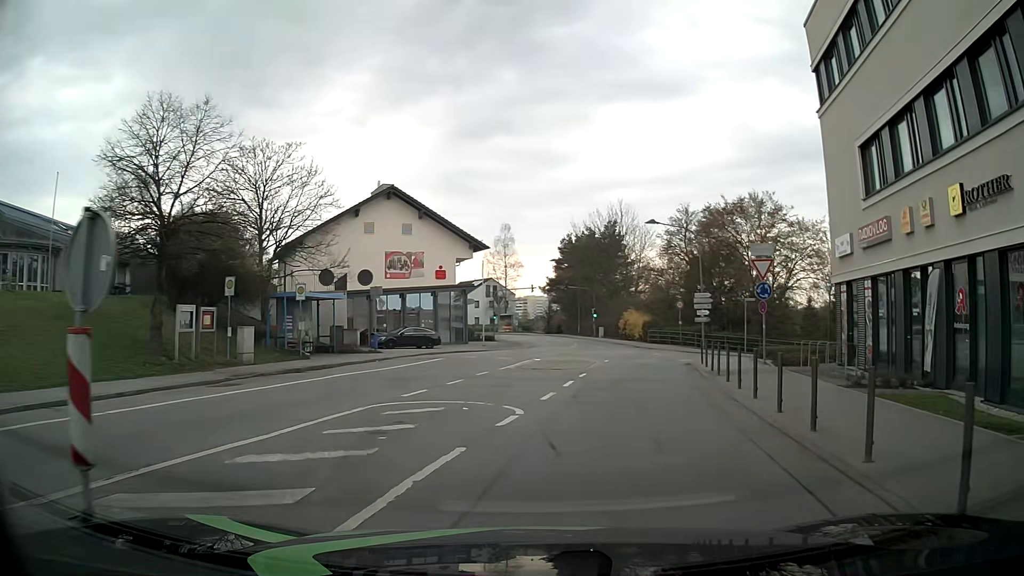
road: unclassified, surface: asphalt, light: Day
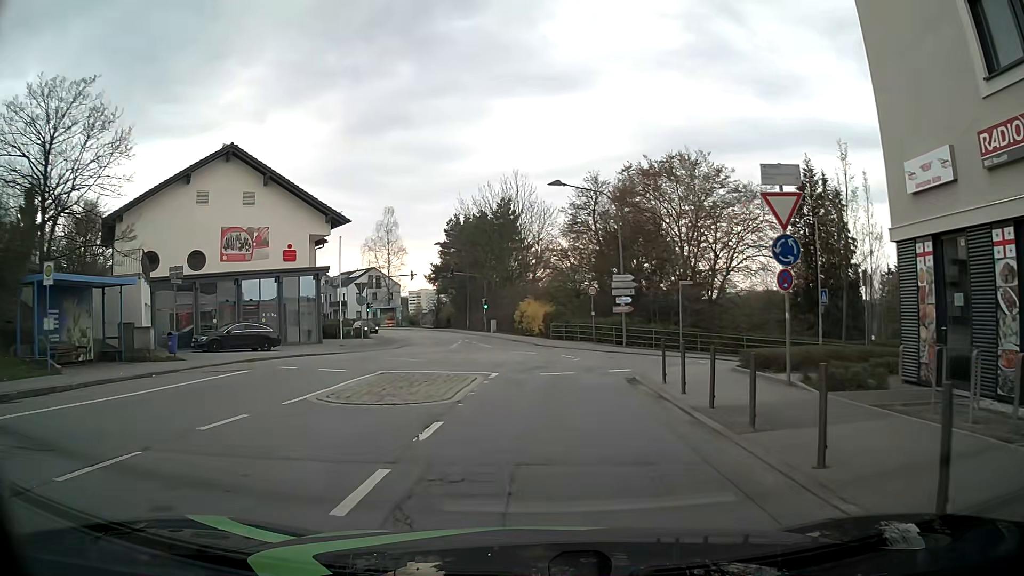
(+1.0, +10.8) m; +9°
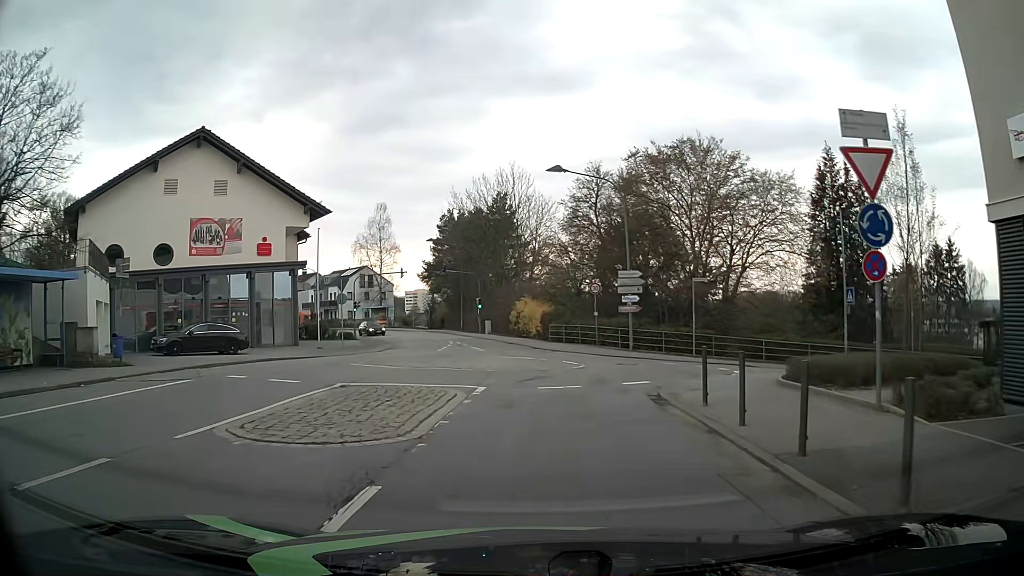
(0.0, +3.5) m; +1°
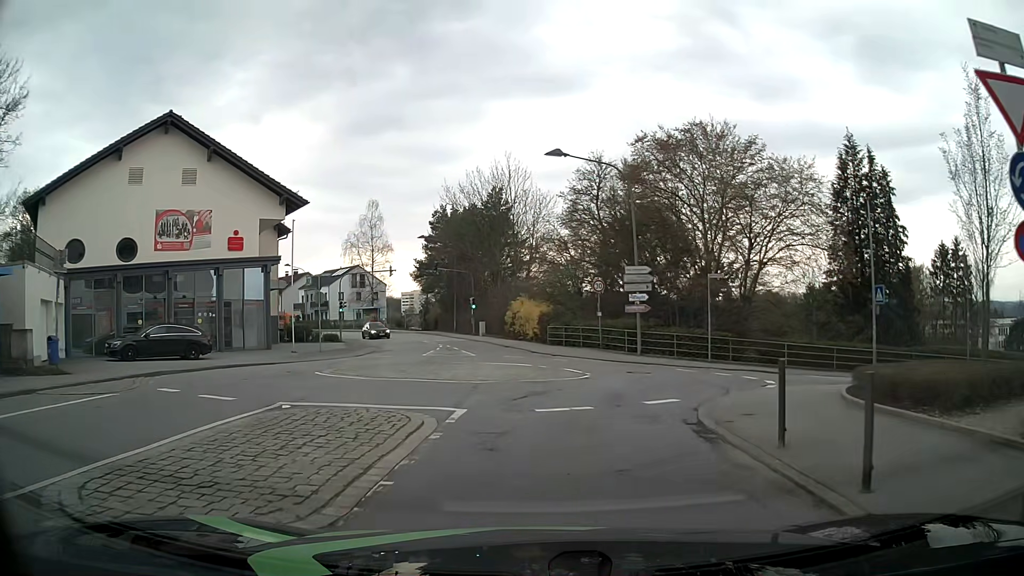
(0.0, +3.4) m; -1°
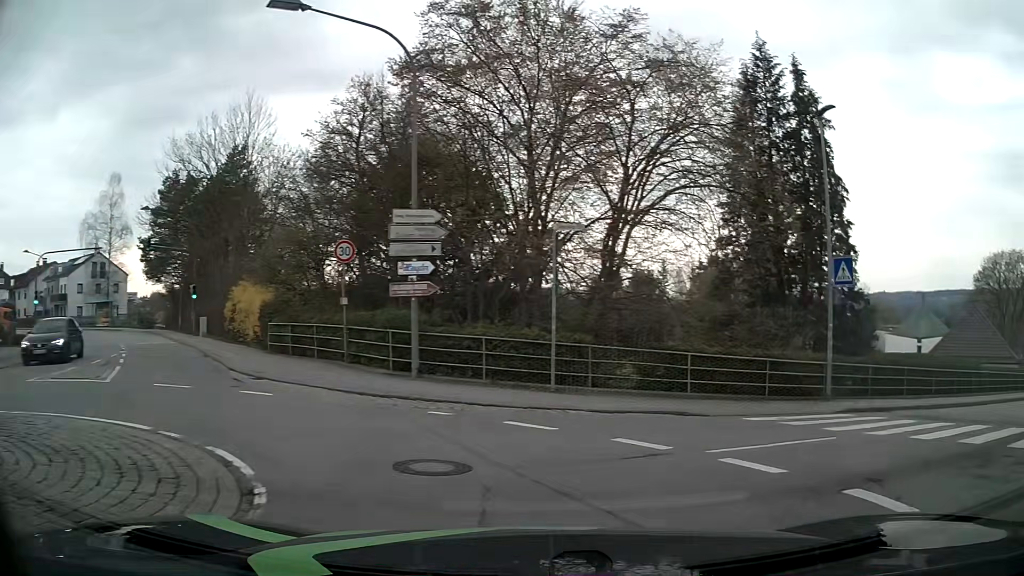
(+1.3, +13.8) m; +21°
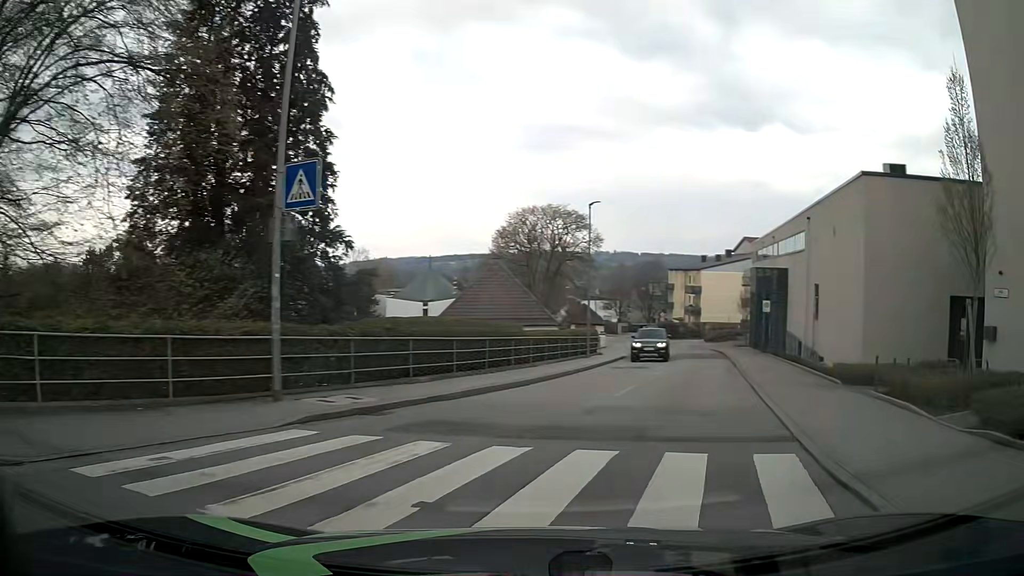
(+2.8, +7.1) m; +42°
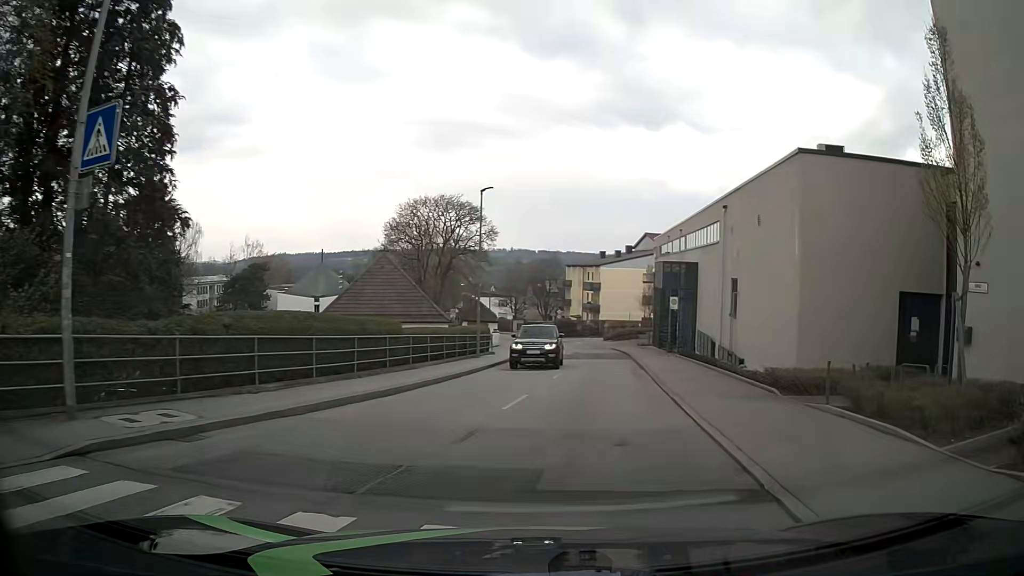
(+0.2, +3.1) m; +10°
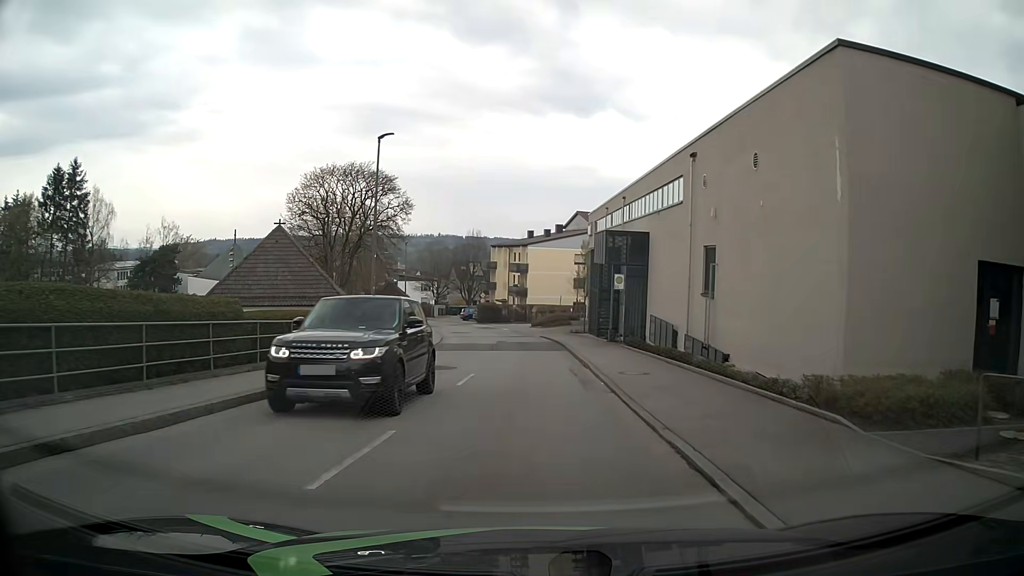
(+0.4, +7.2) m; +6°
